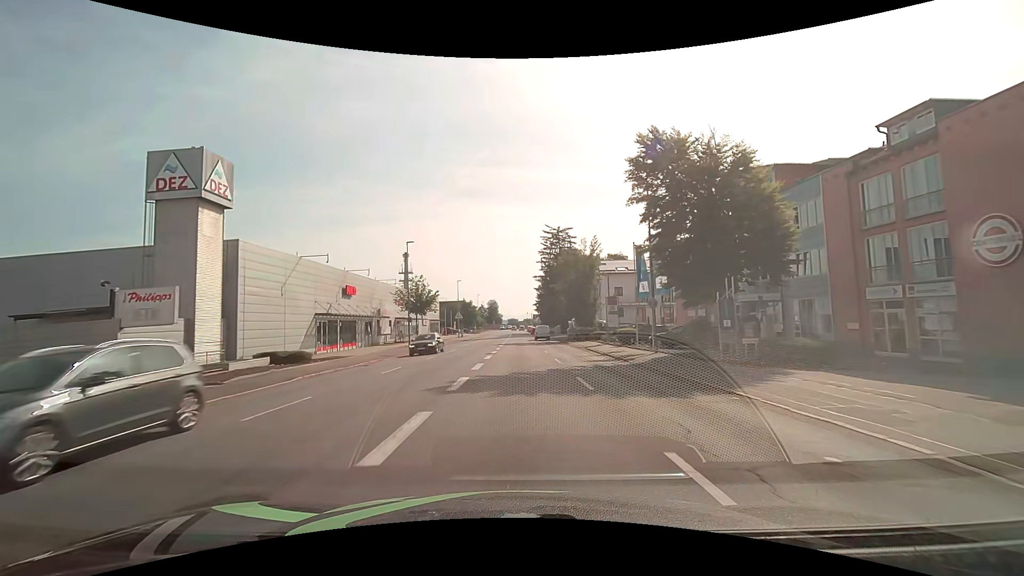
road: tertiary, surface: asphalt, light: Day
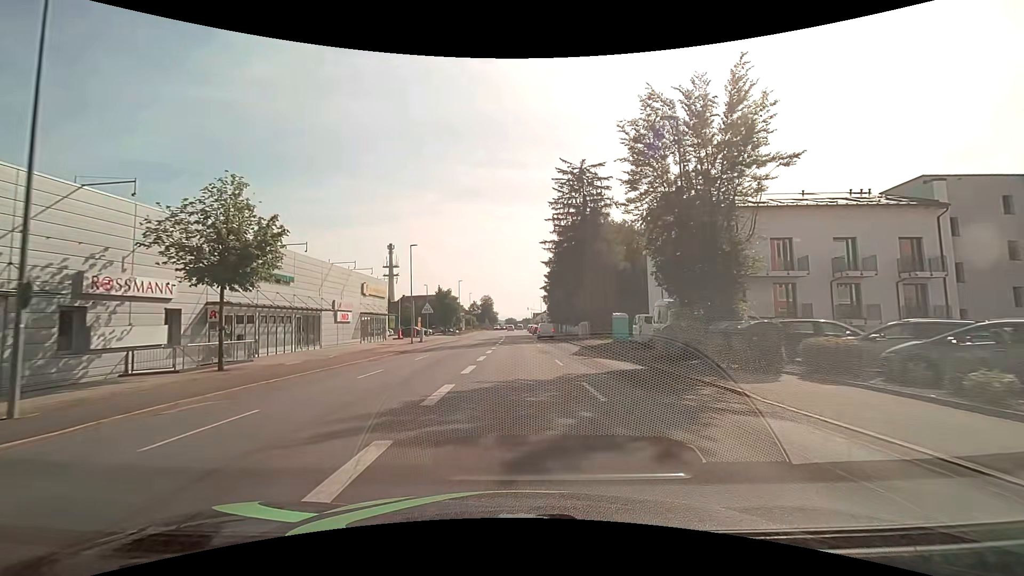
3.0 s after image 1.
(+0.1, +38.2) m; 0°
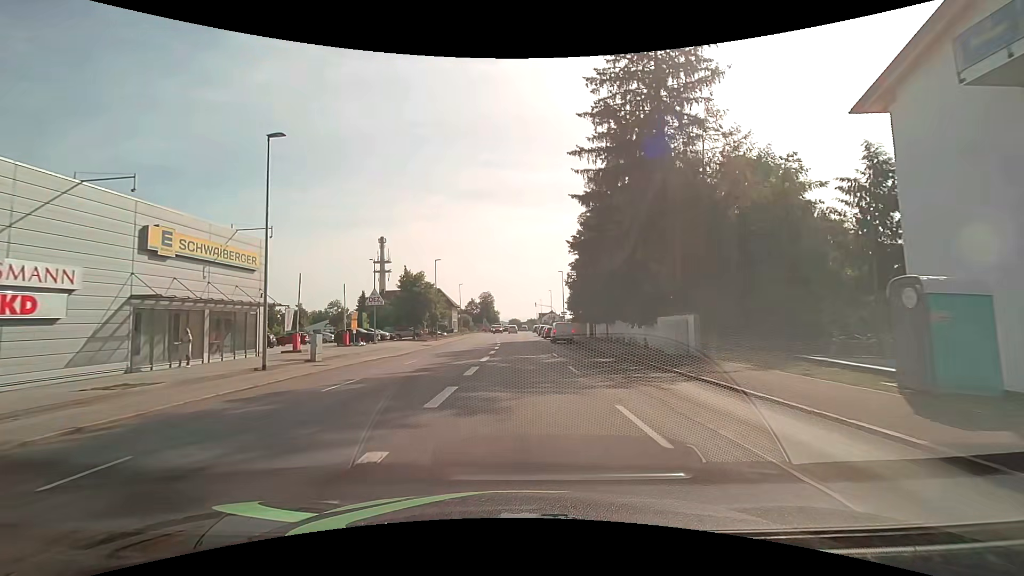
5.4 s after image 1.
(-0.1, +30.5) m; 0°
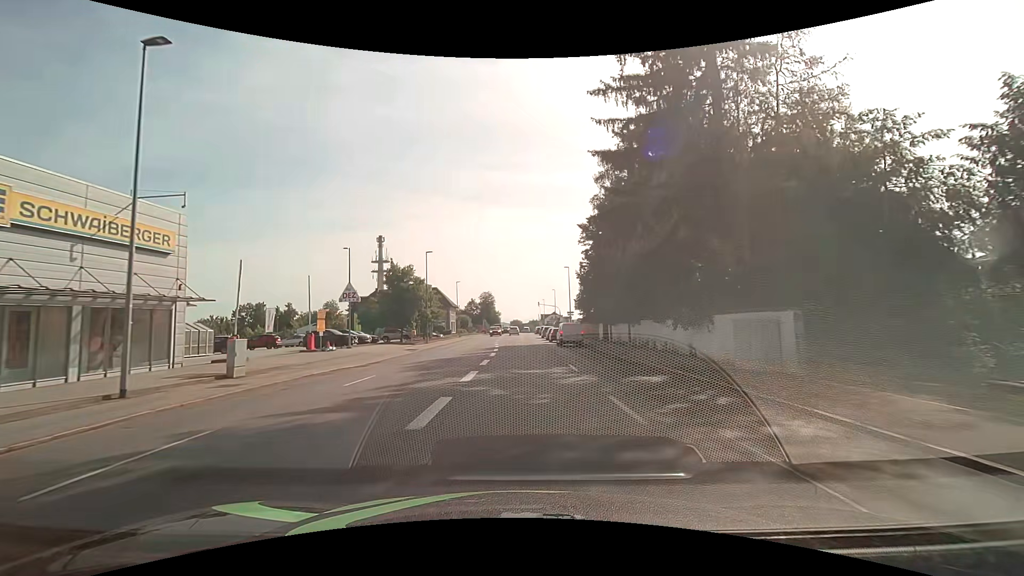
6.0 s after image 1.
(0.0, +7.6) m; 0°
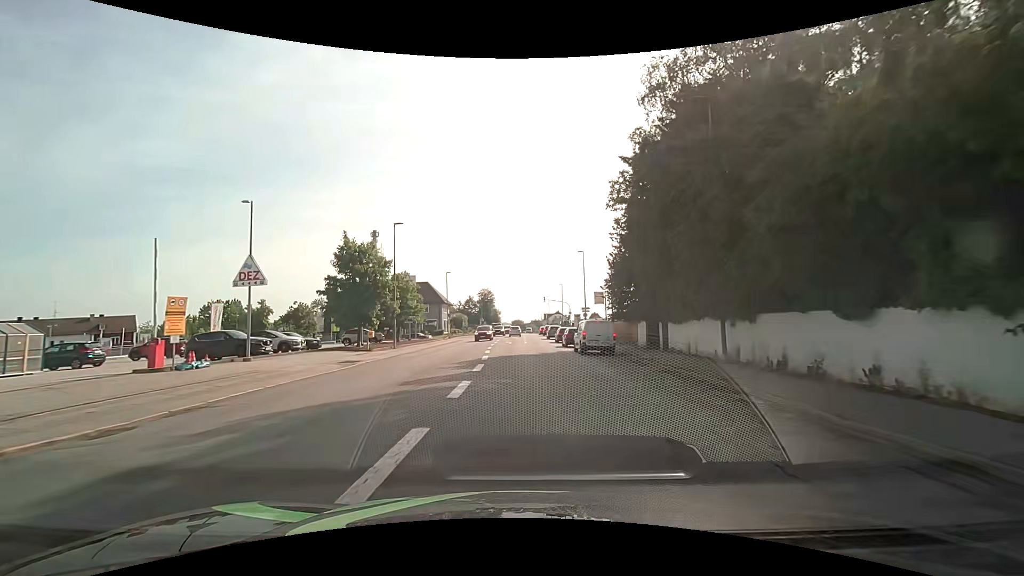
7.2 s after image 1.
(-0.1, +15.2) m; 0°
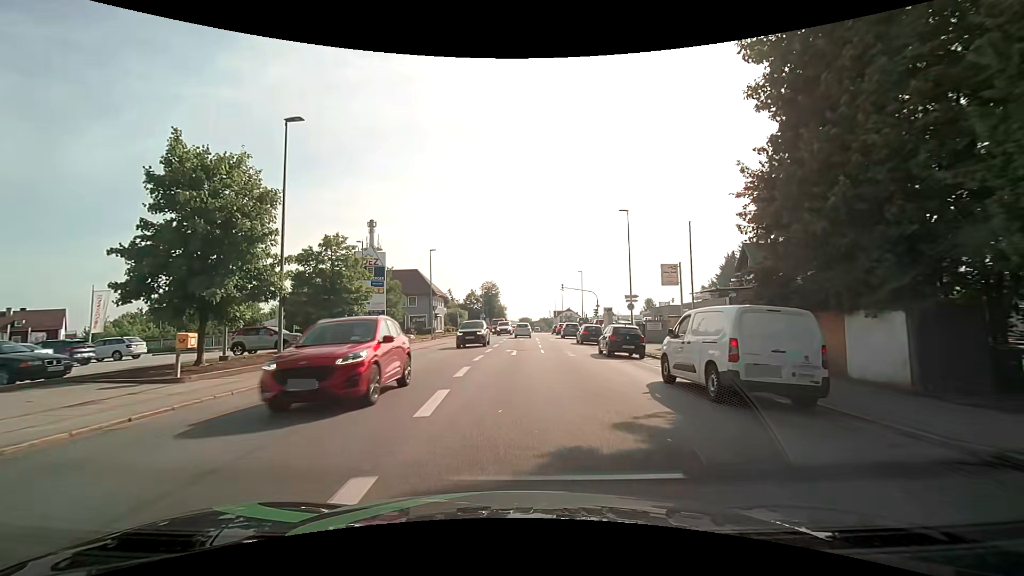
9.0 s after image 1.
(-0.1, +20.0) m; -1°
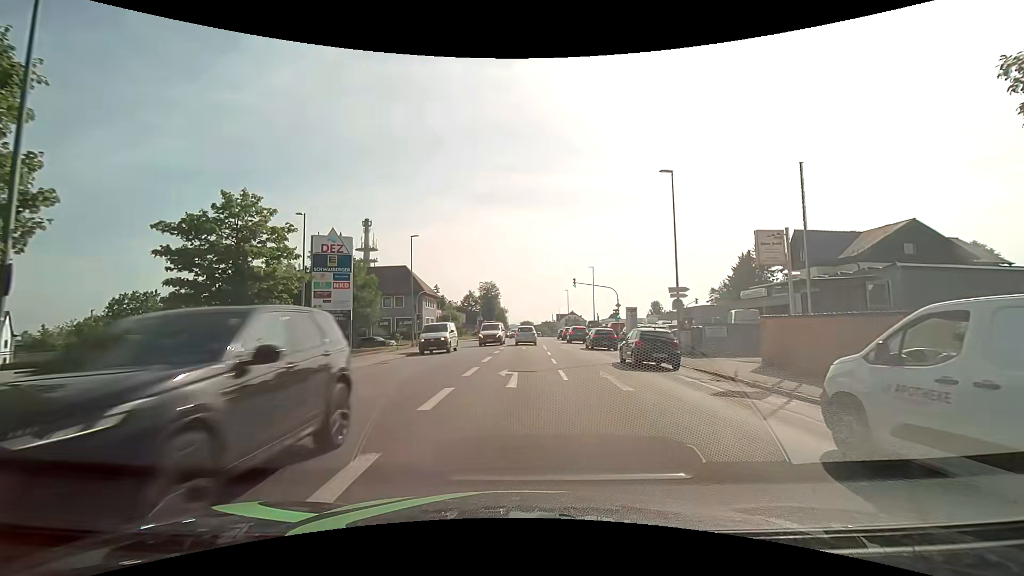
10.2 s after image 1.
(0.0, +10.8) m; 0°
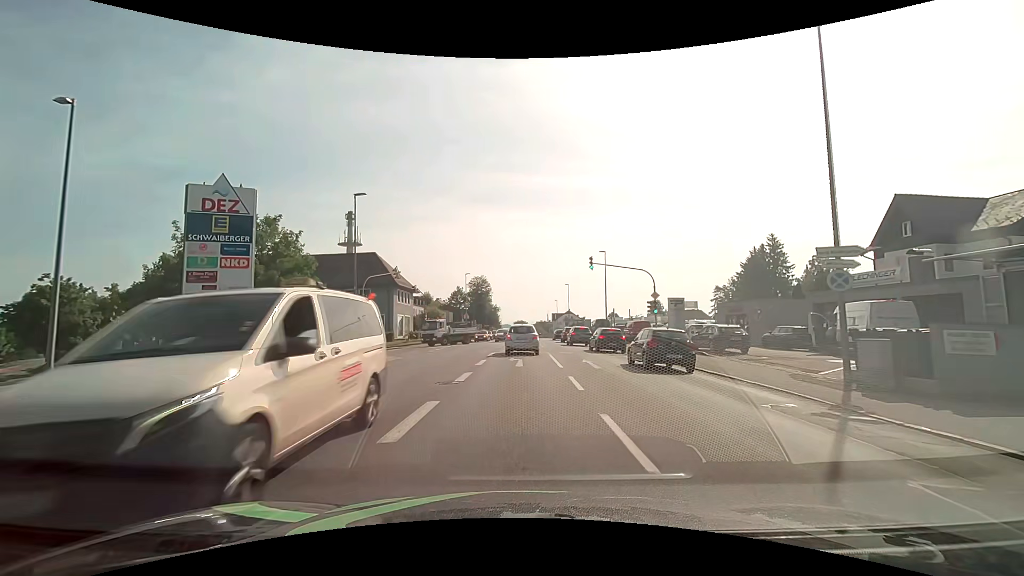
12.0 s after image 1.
(0.0, +14.3) m; 0°
